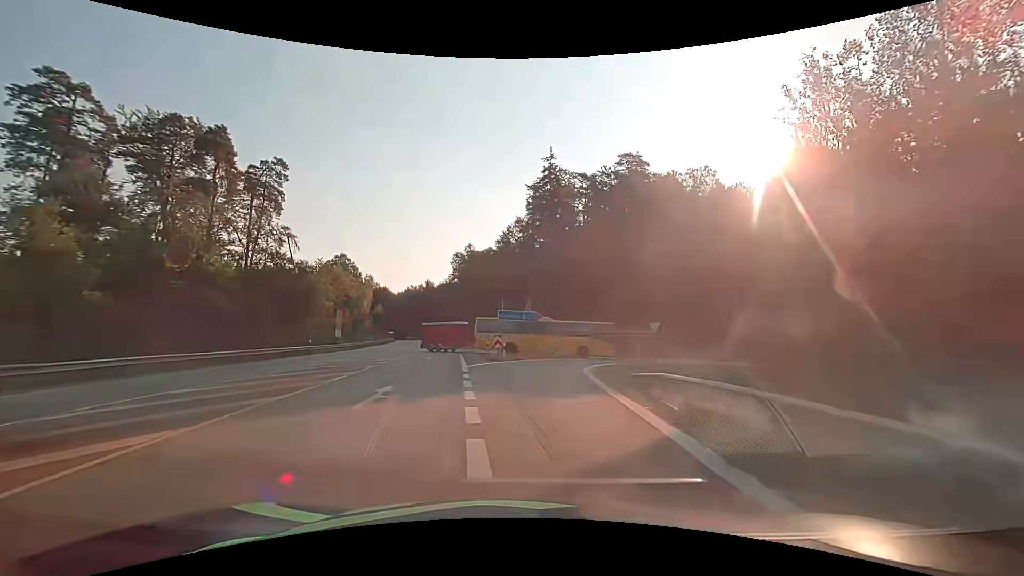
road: secondary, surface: asphalt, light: Day
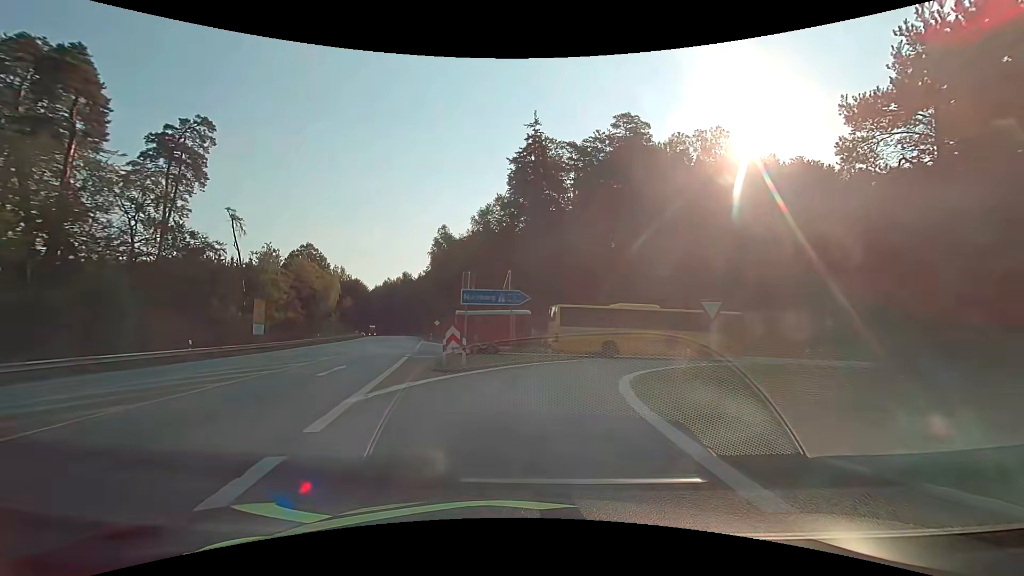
(+0.2, +12.7) m; +2°
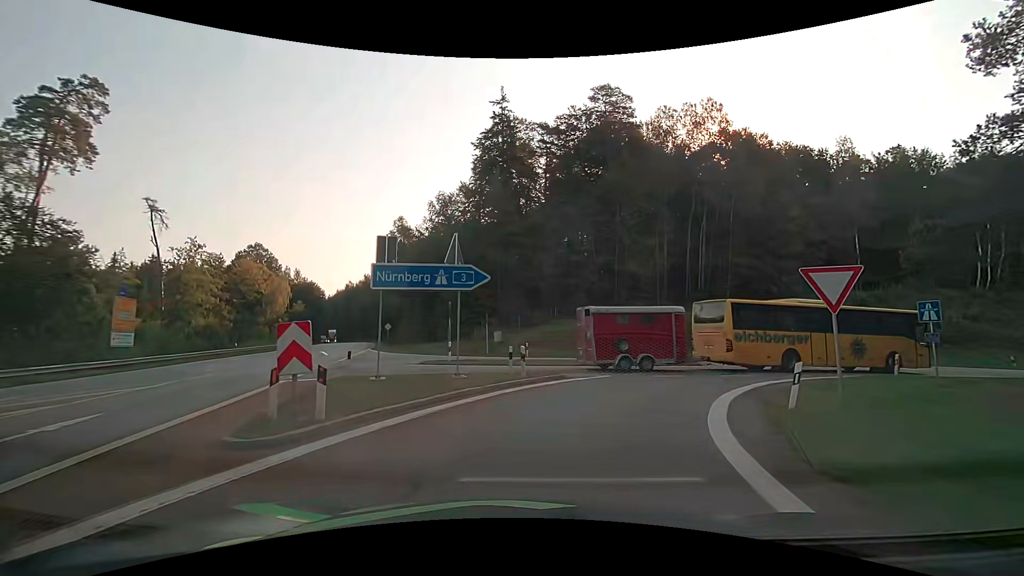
(+0.2, +10.0) m; +4°
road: motorway_link
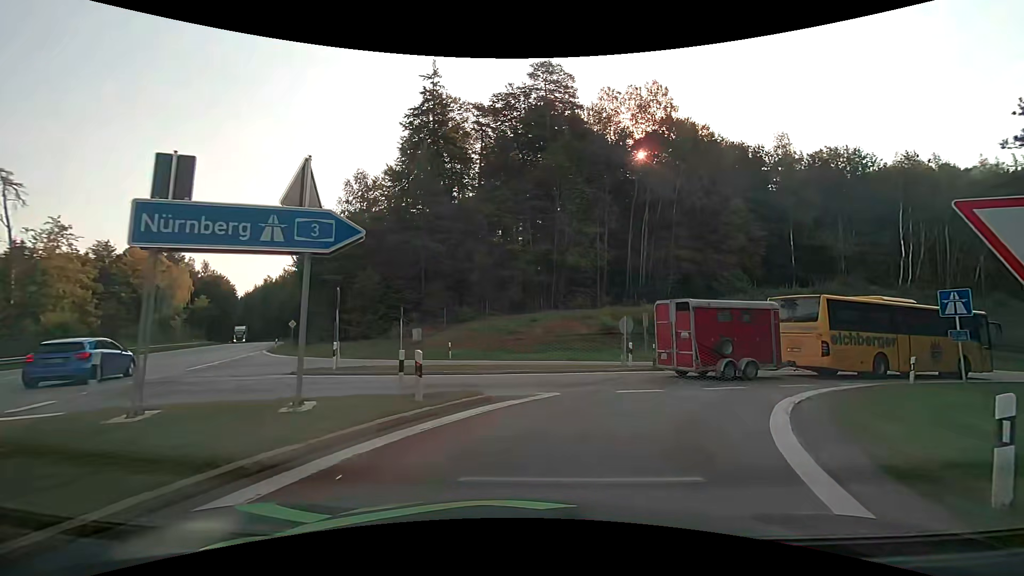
(+0.3, +6.1) m; +7°
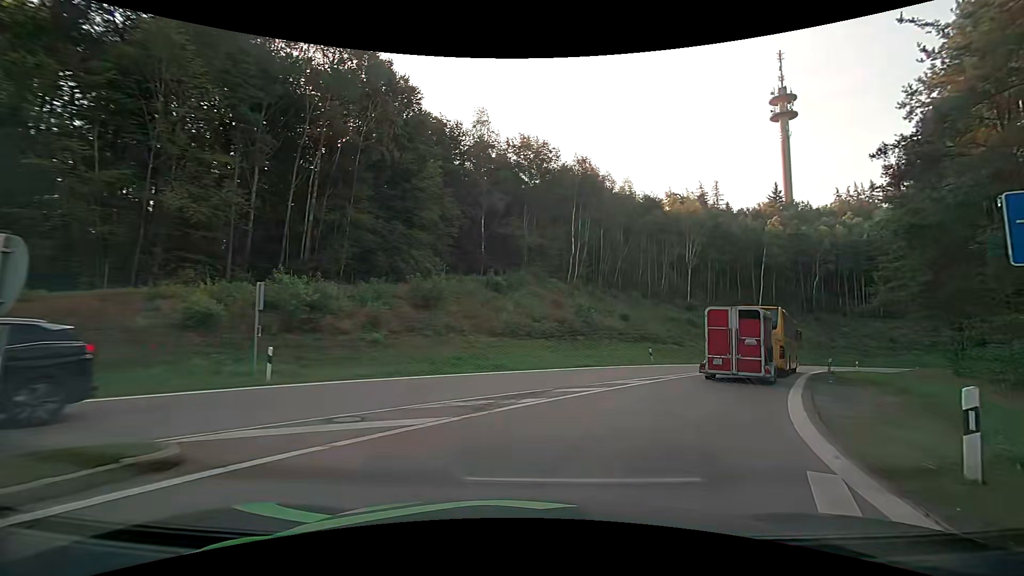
(+4.6, +15.1) m; +34°
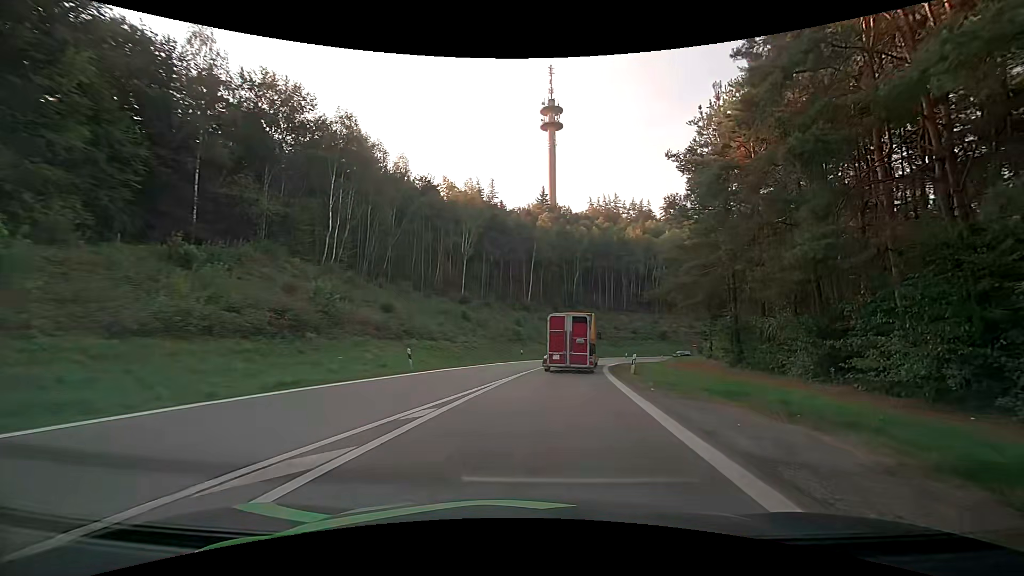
(+2.8, +11.0) m; +26°
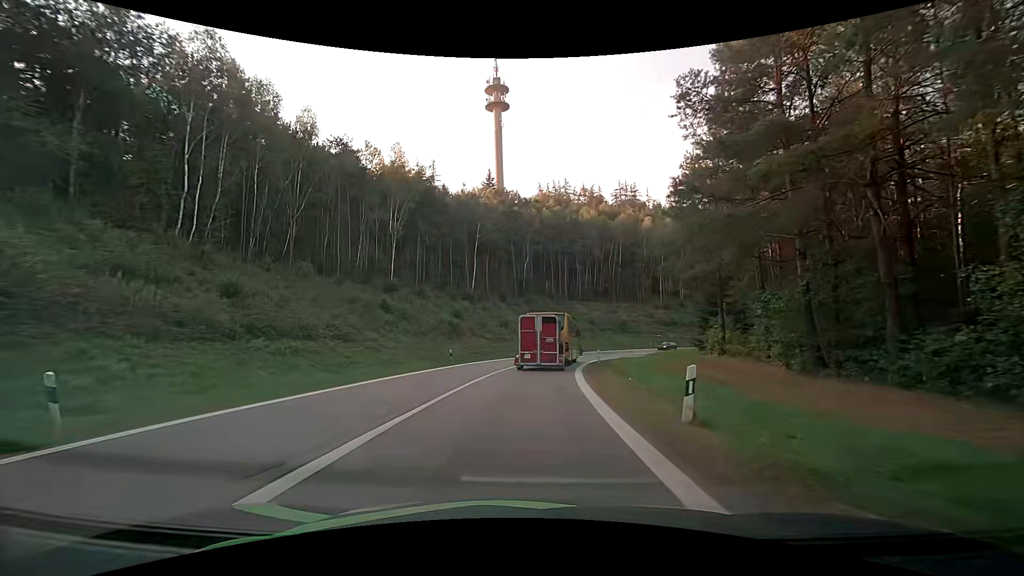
(+1.0, +14.3) m; +5°
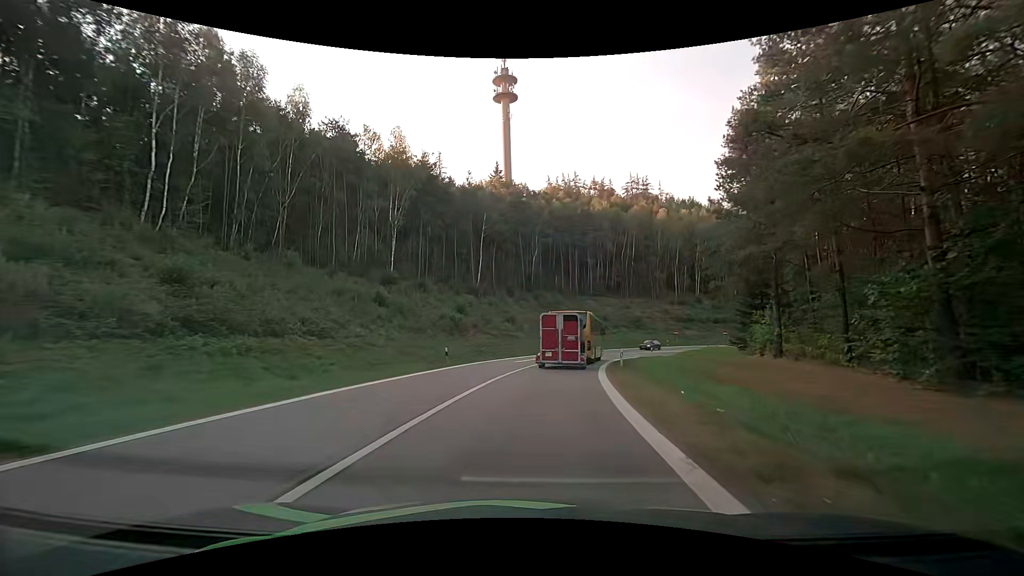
(-0.1, +5.1) m; -1°
(0, +10) (+1, +20) (+2, +30) (+4, +40) (+8, +49) (+12, +58) (+18, +66) (+26, +72) (+35, +77) (+44, +80) m
